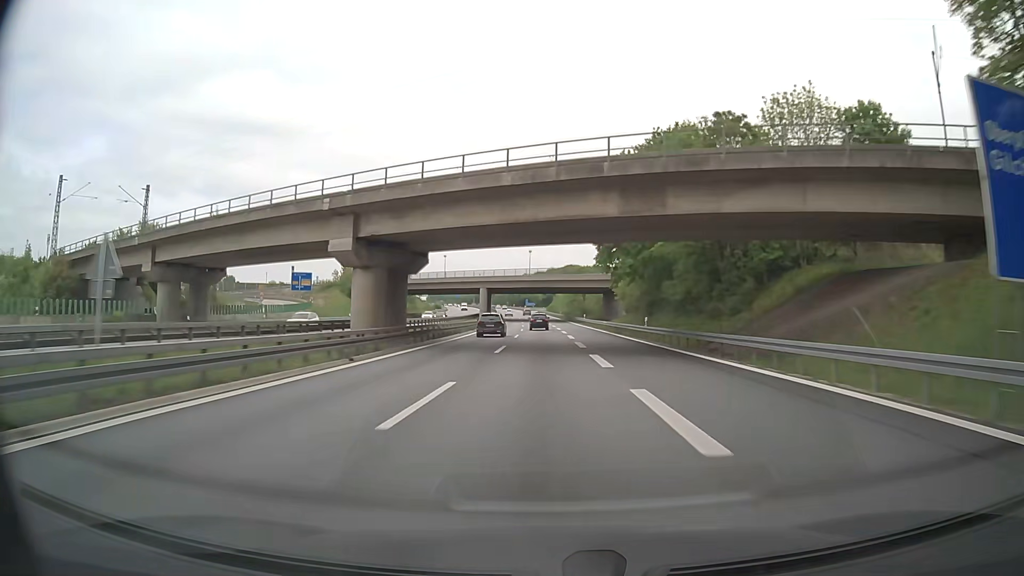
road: motorway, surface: asphalt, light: Day
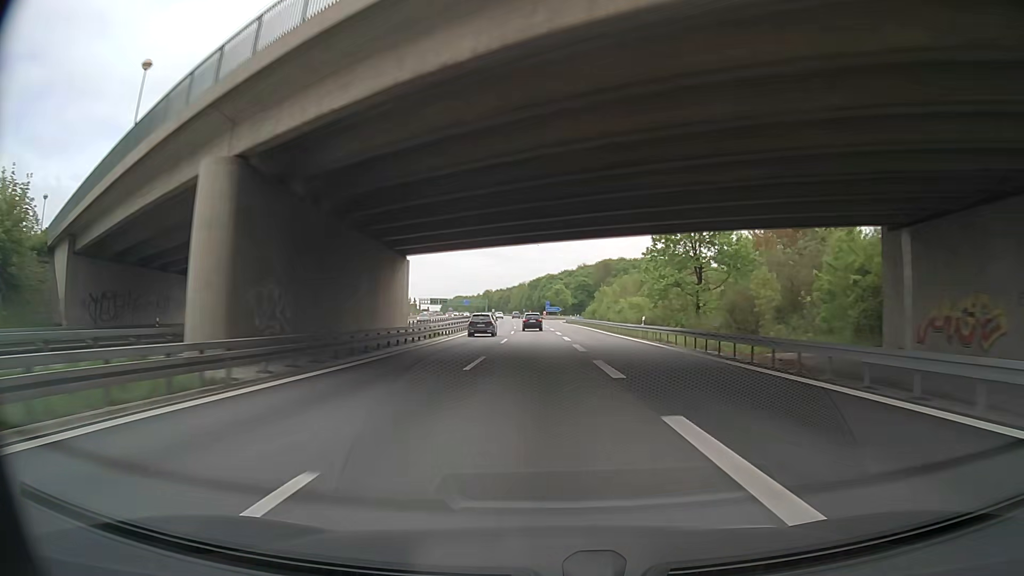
(-1.1, +99.5) m; -2°
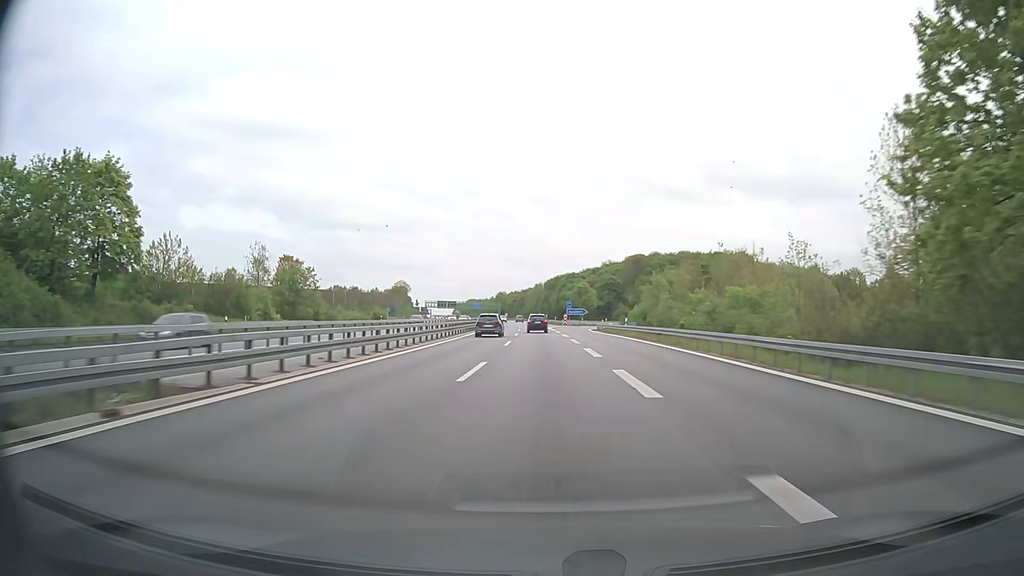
(-0.2, +39.4) m; 0°
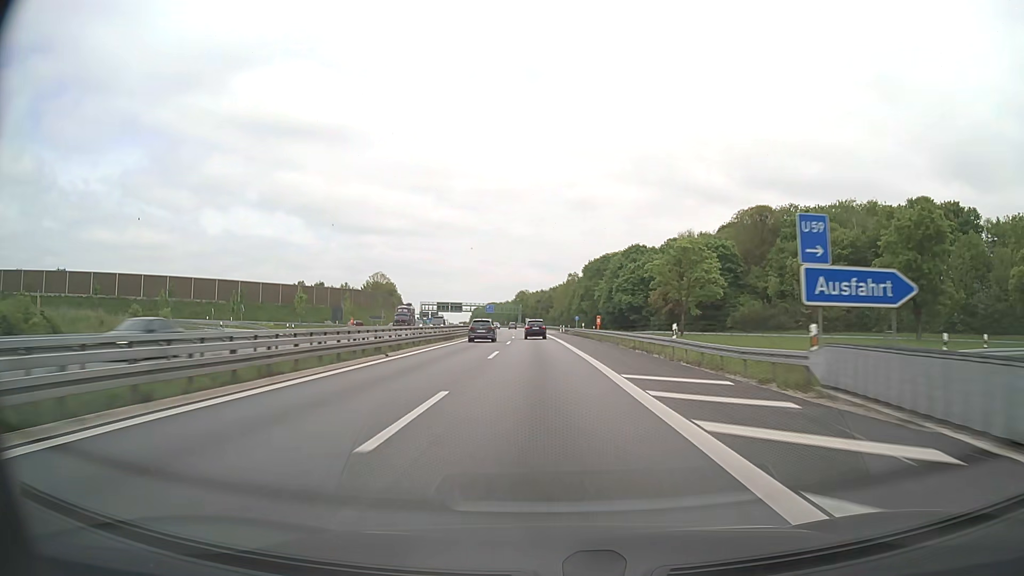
(-4.2, +98.3) m; -4°
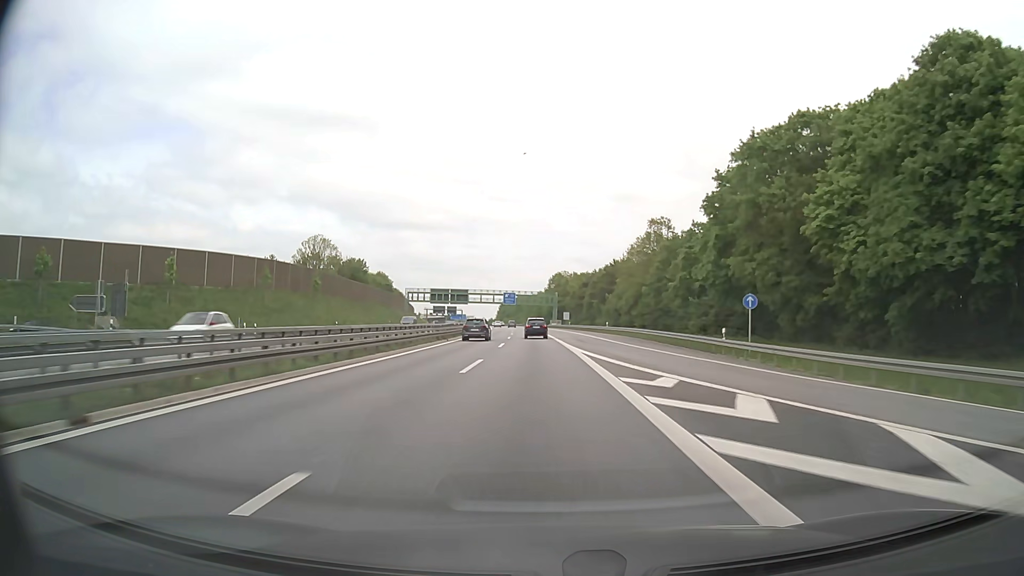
(-2.7, +98.3) m; -3°
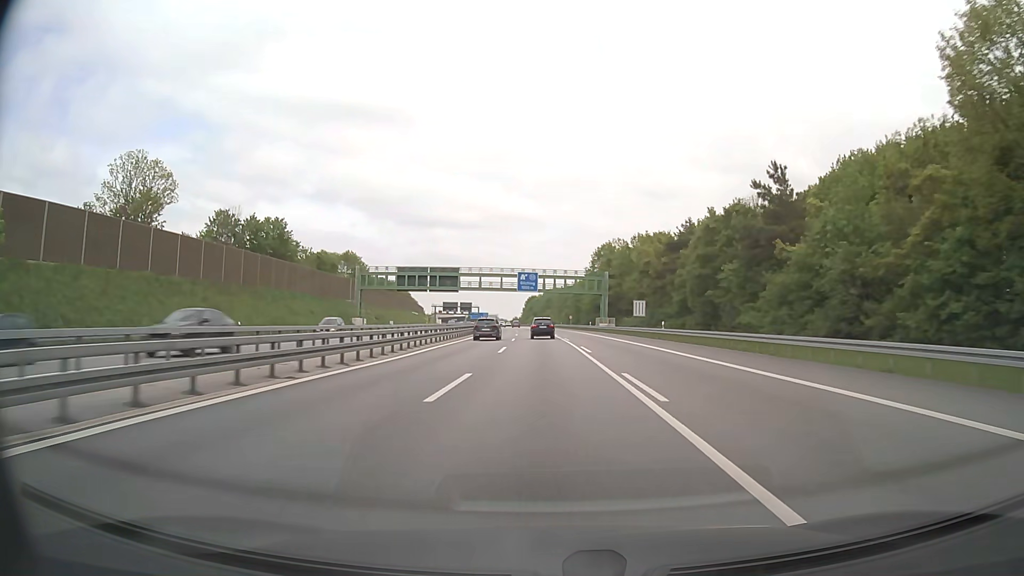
(-2.0, +78.7) m; -2°
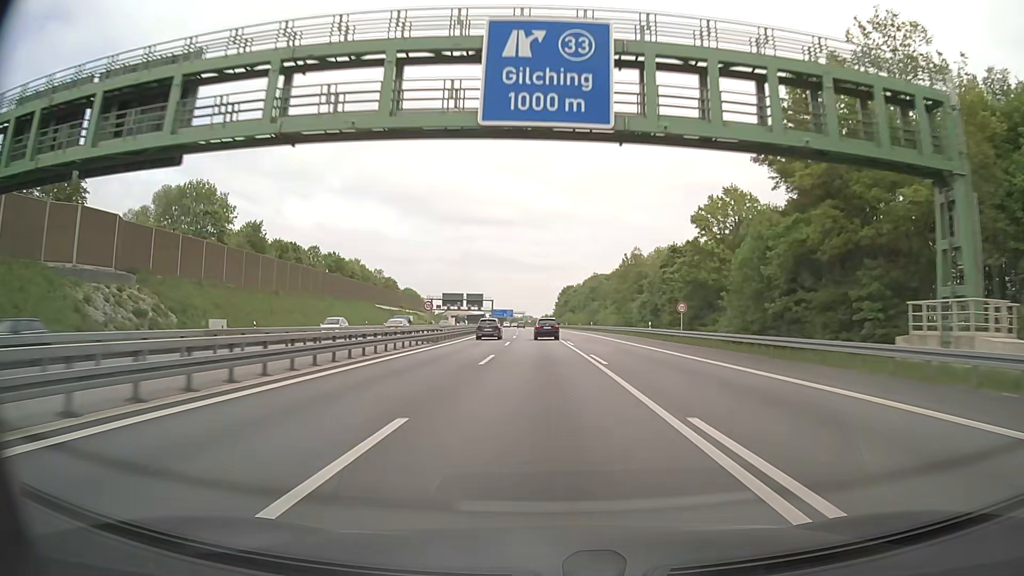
(-2.8, +98.0) m; -3°
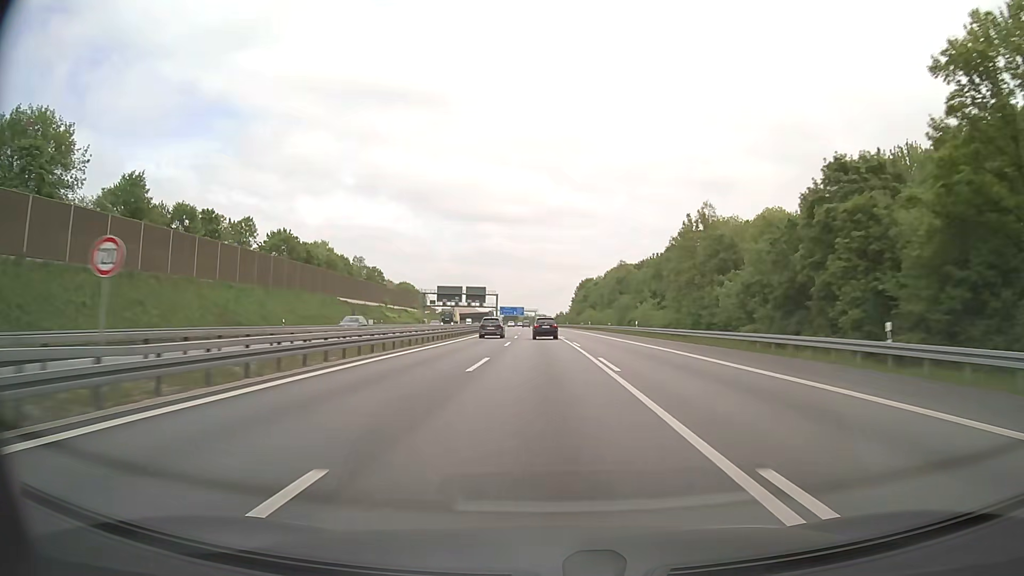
(-0.4, +39.5) m; -1°
(0, +10) (0, +20) (0, +30) (0, +40) (0, +50) (0, +60) (-1, +70) (-1, +80) (-1, +90) (-1, +100) m
